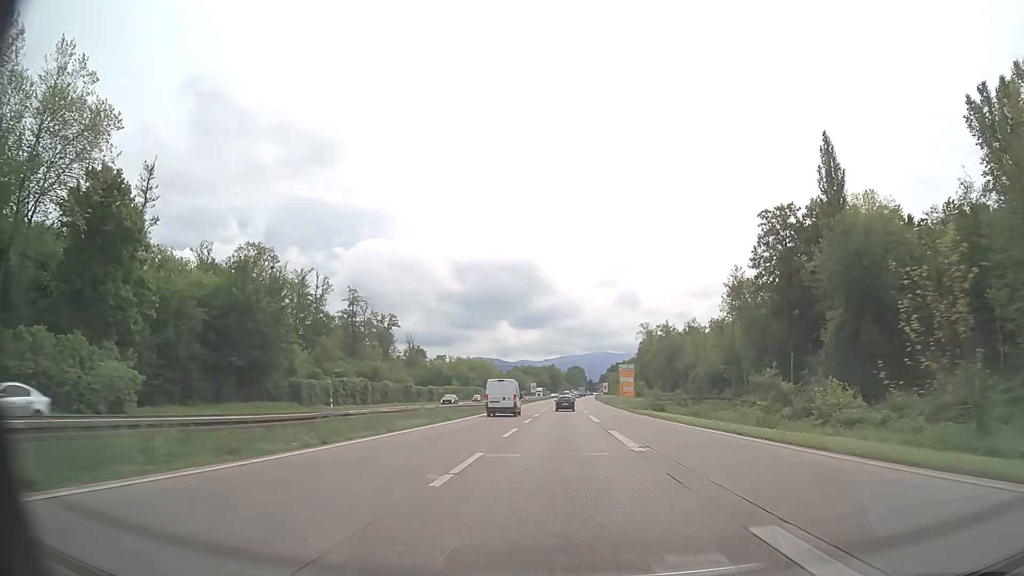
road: trunk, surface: asphalt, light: Day
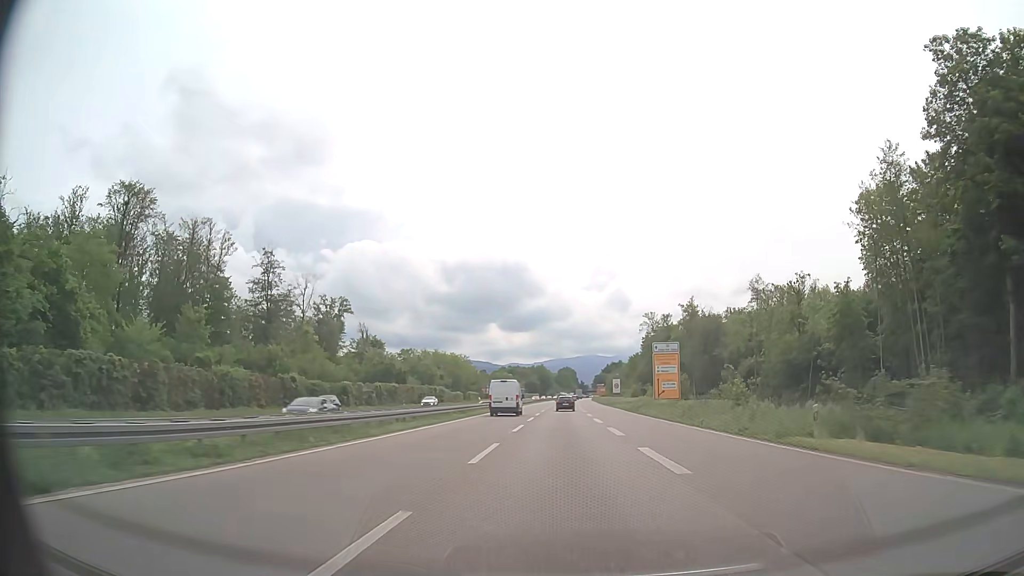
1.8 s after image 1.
(+0.4, +45.1) m; +1°
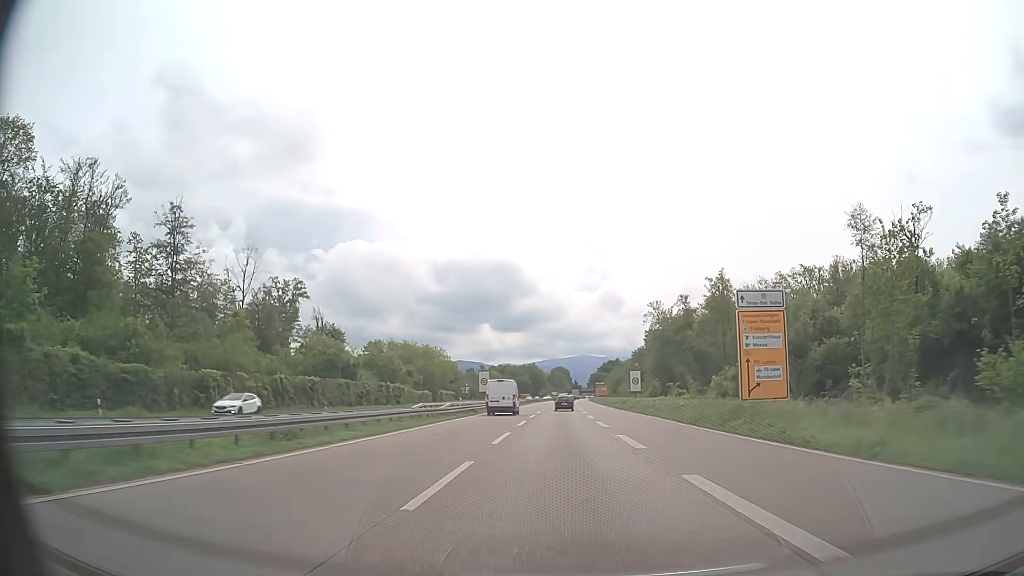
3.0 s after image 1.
(0.0, +30.4) m; 0°
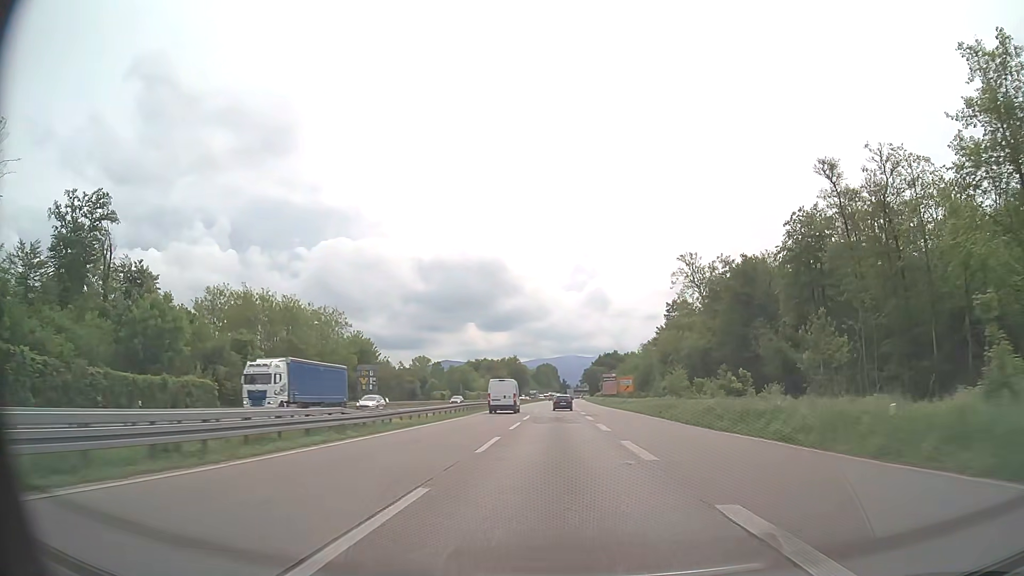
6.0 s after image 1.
(+1.2, +75.4) m; +1°
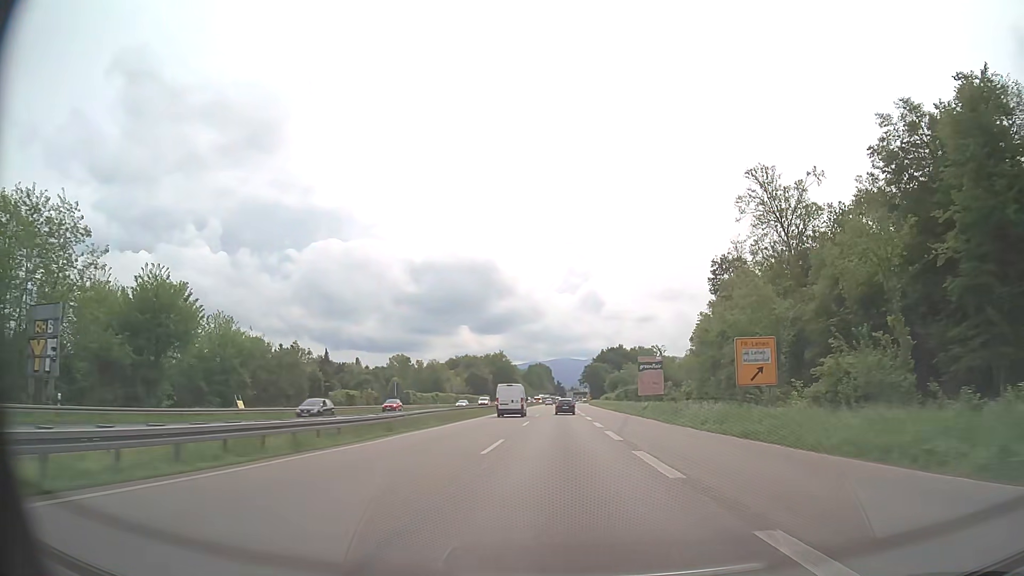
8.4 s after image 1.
(+0.2, +59.3) m; 0°
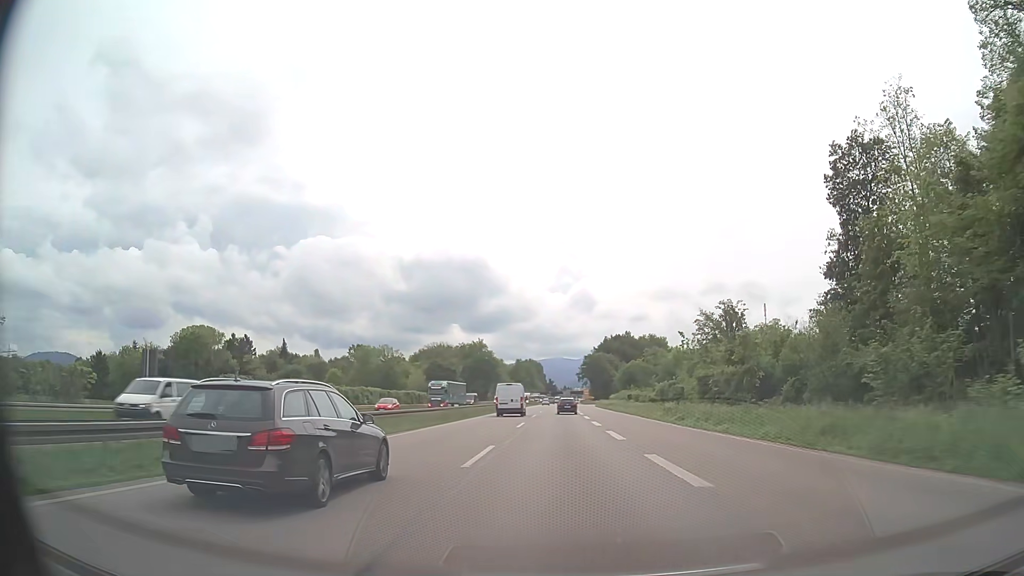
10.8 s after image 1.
(+0.4, +59.4) m; +1°
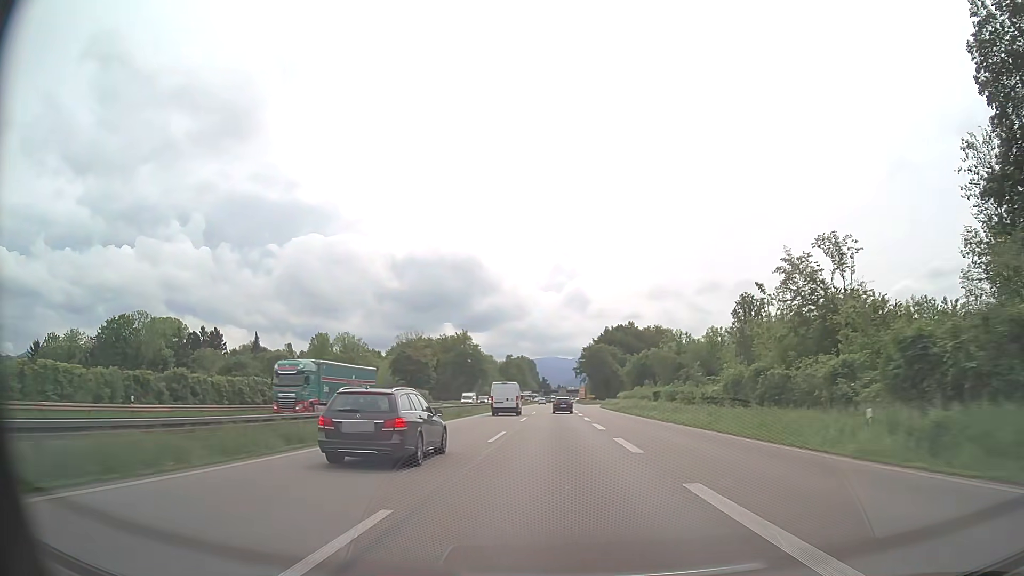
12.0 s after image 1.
(+0.1, +29.9) m; +1°
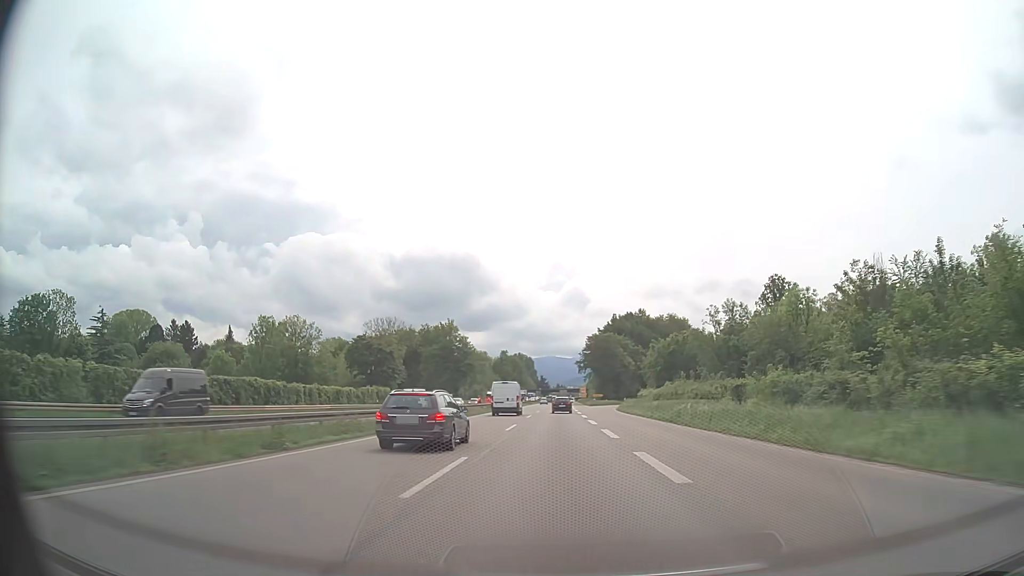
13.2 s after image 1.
(0.0, +30.0) m; 0°
(0, +10) (0, +20) (0, +30) (0, +40) (0, +50) (0, +60) (0, +70) (0, +80) (+1, +90) (+1, +100) m
